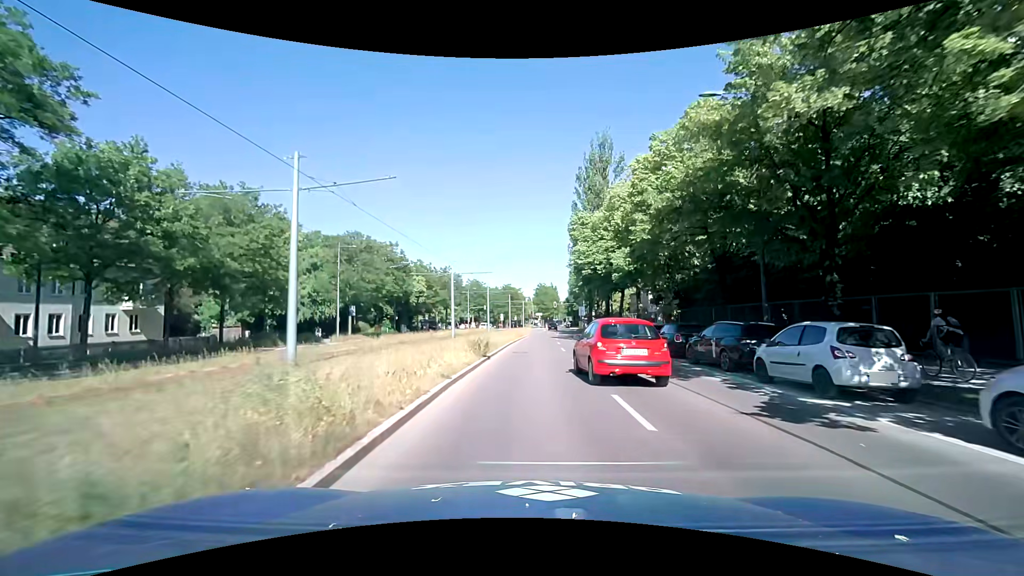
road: secondary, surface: asphalt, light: Day
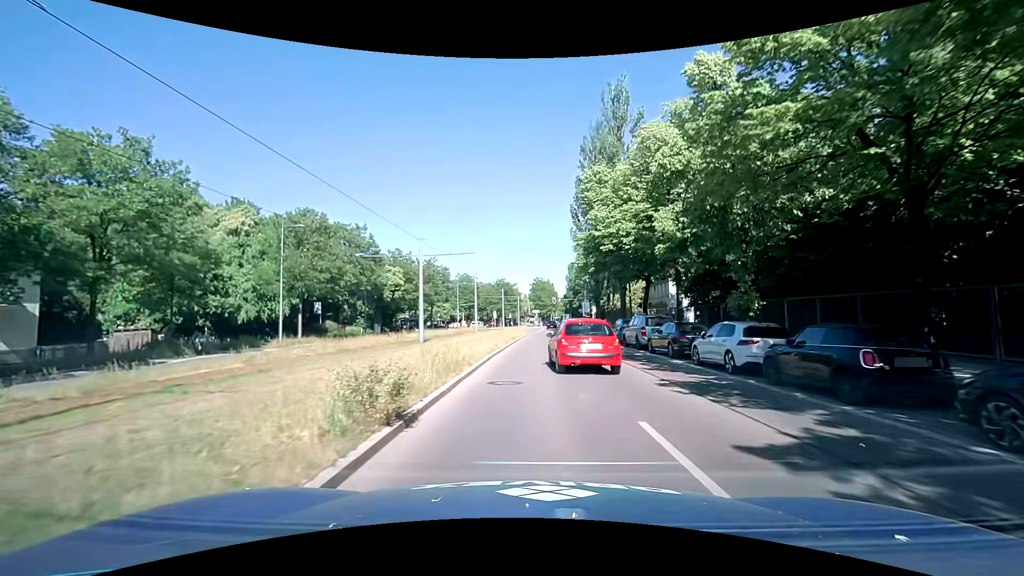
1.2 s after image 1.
(+0.1, +11.6) m; 0°
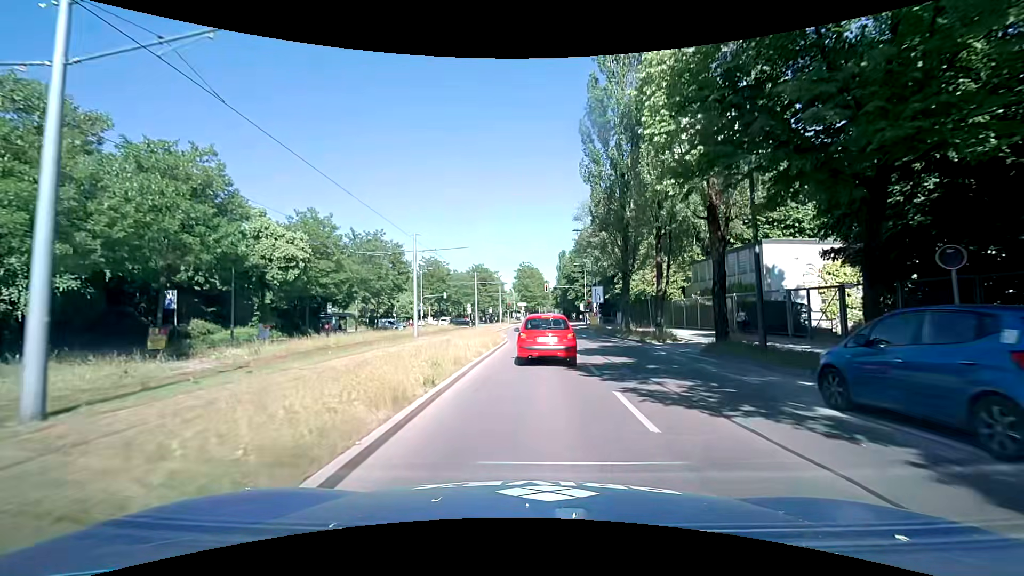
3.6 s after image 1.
(+0.5, +25.1) m; +2°
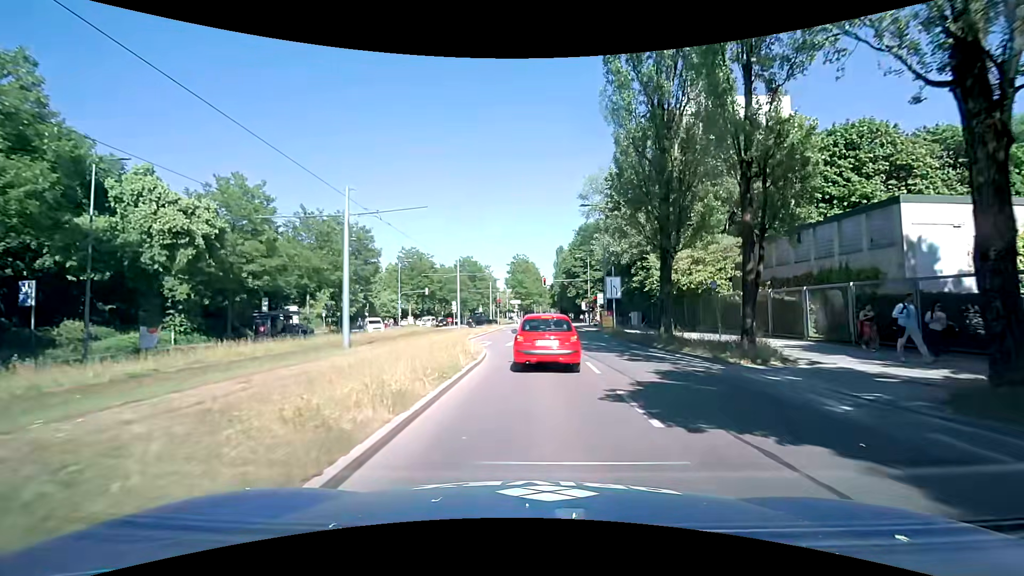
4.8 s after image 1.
(+0.1, +11.5) m; +1°
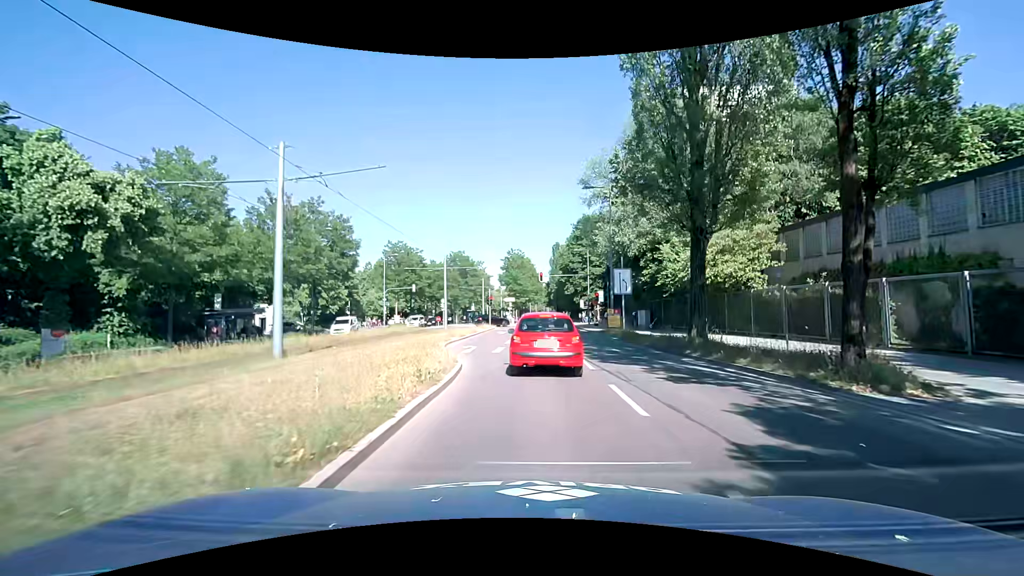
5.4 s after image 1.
(0.0, +5.3) m; -1°
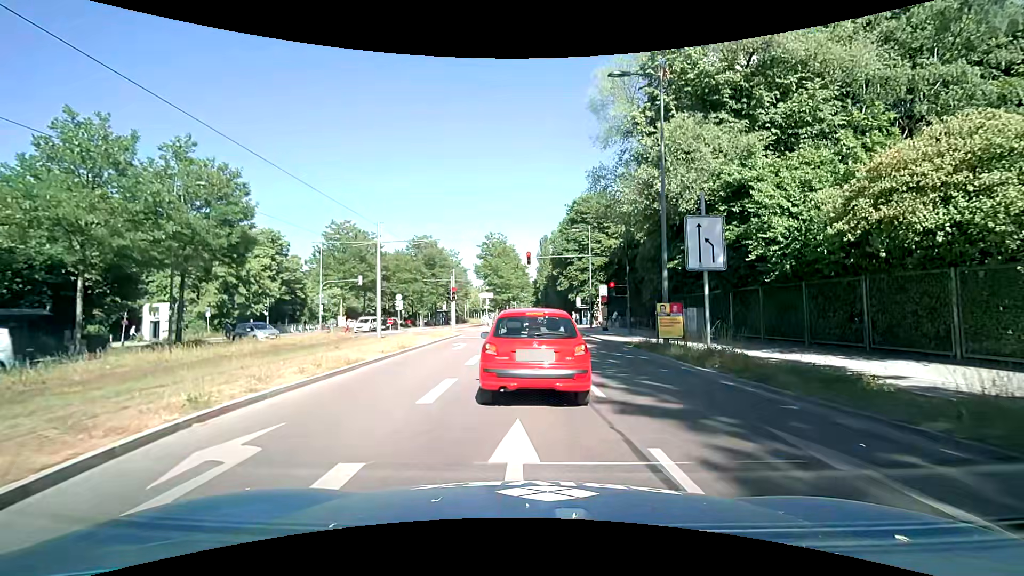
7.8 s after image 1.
(+0.4, +16.2) m; +2°
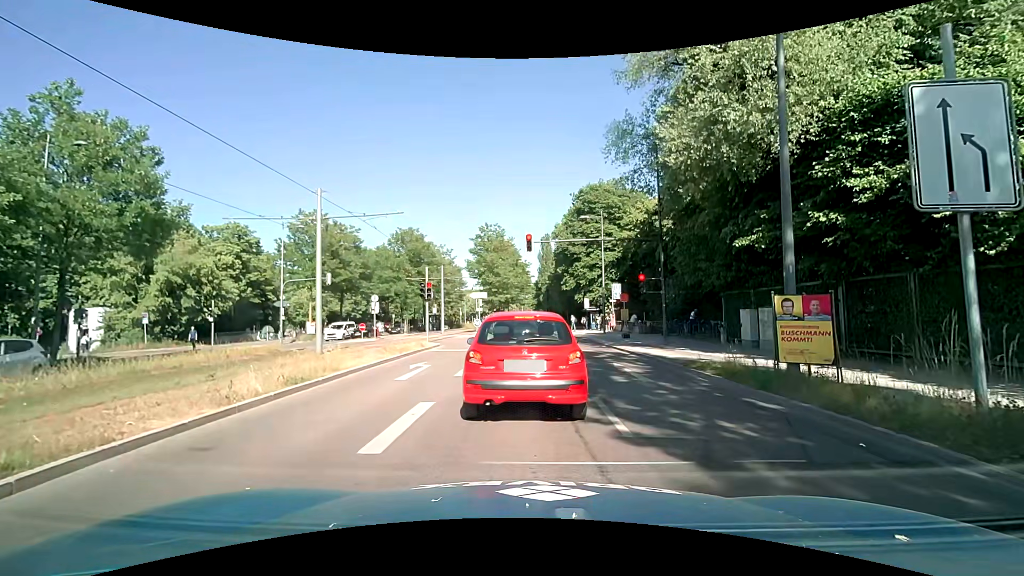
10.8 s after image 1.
(0.0, +8.2) m; -2°
(0, +10) (0, +20) (0, +30) (0, +40) (0, +50) (0, +60) (0, +70) (0, +80) (+1, +90) (+1, +100) m
